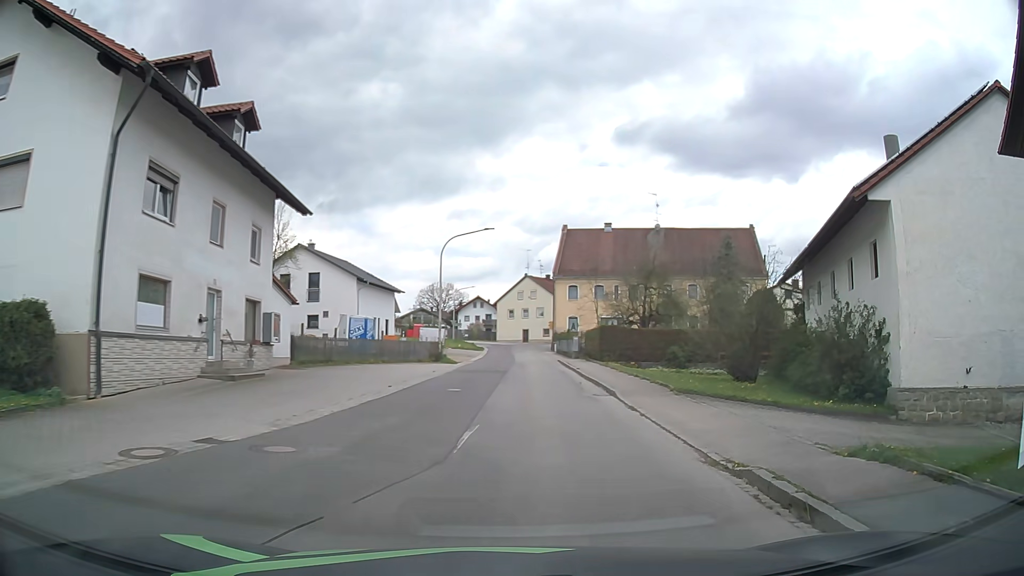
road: tertiary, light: Day
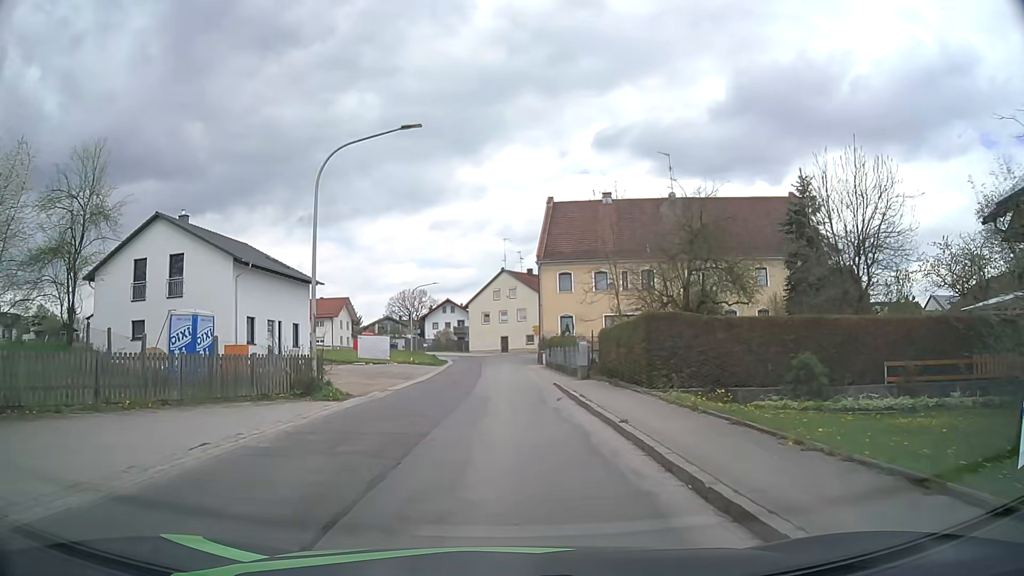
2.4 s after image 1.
(+1.4, +19.9) m; +2°
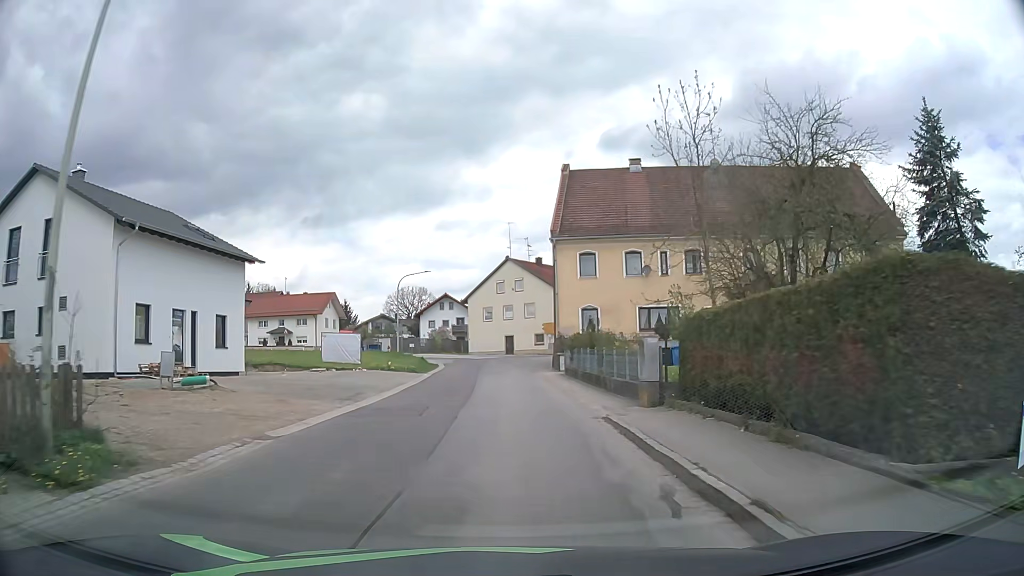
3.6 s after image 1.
(+0.1, +11.9) m; 0°
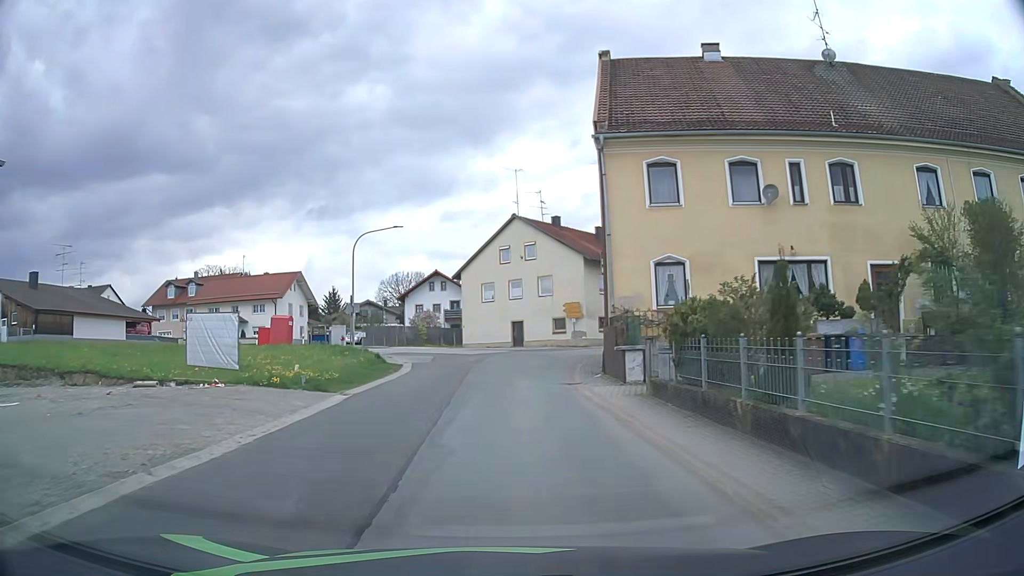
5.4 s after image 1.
(-0.1, +19.1) m; 0°
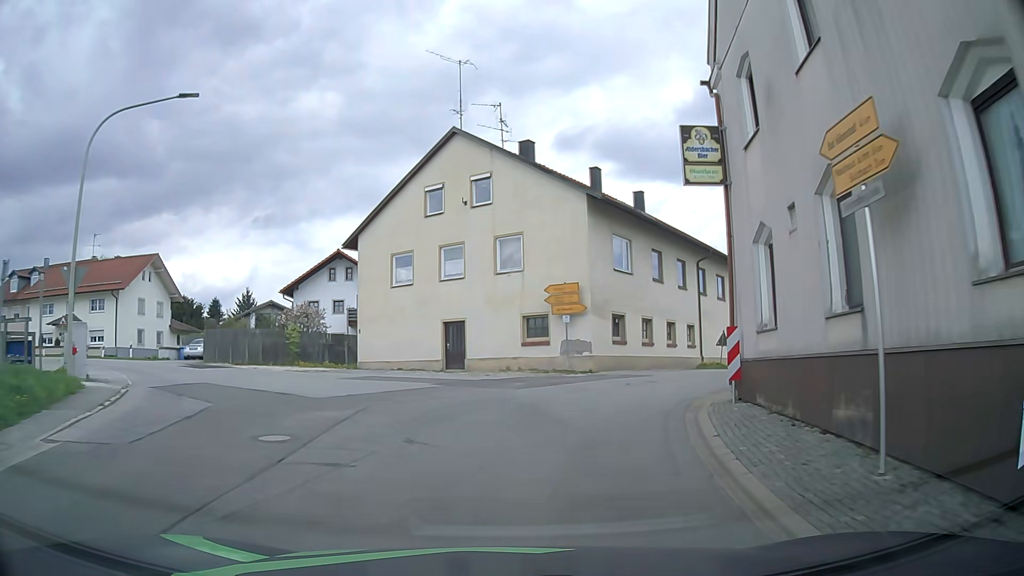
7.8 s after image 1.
(+0.3, +23.9) m; +3°
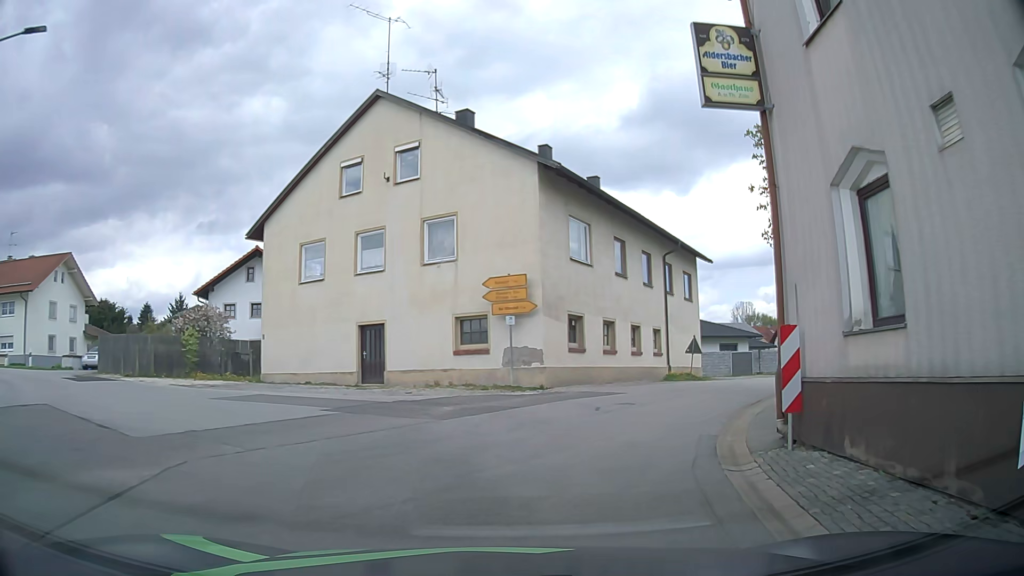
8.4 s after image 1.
(+0.3, +5.2) m; +6°
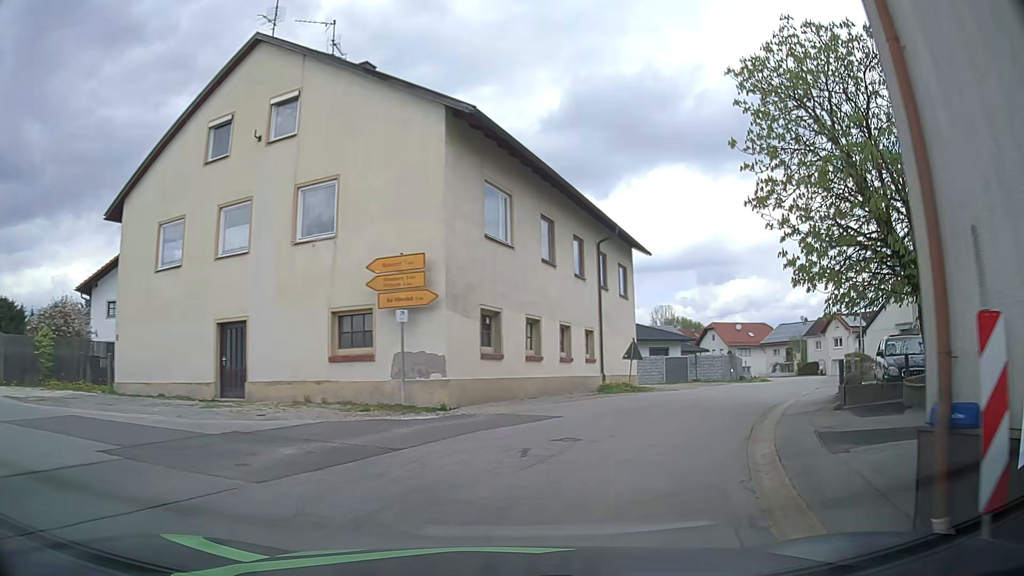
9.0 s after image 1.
(+0.3, +5.0) m; +6°
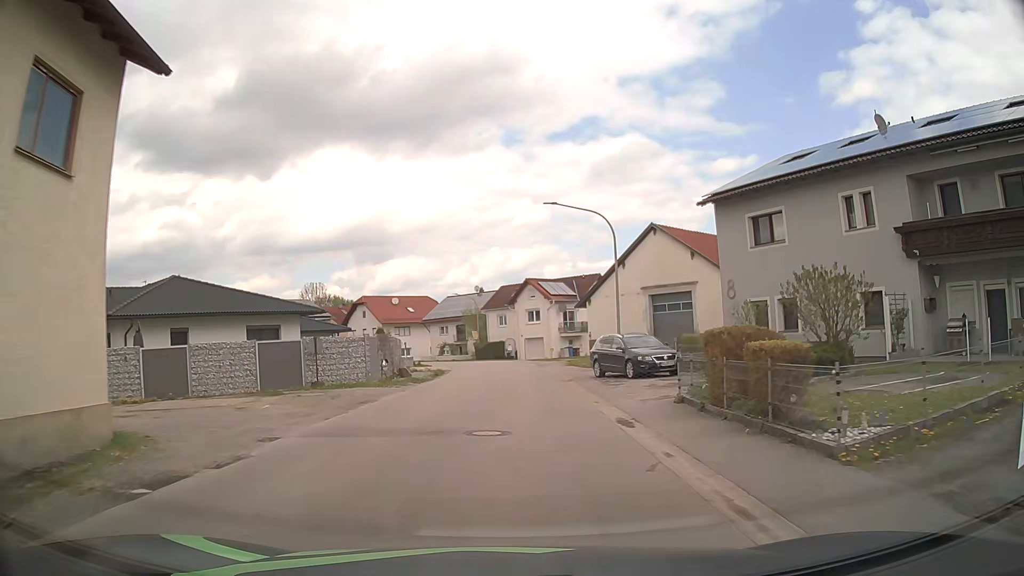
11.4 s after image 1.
(+6.7, +19.8) m; +32°
(0, +10) (0, +20) (0, +30) (0, +40) (-1, +50) (-2, +60) (-5, +69) (-9, +79) (-15, +87) (-22, +94) m
